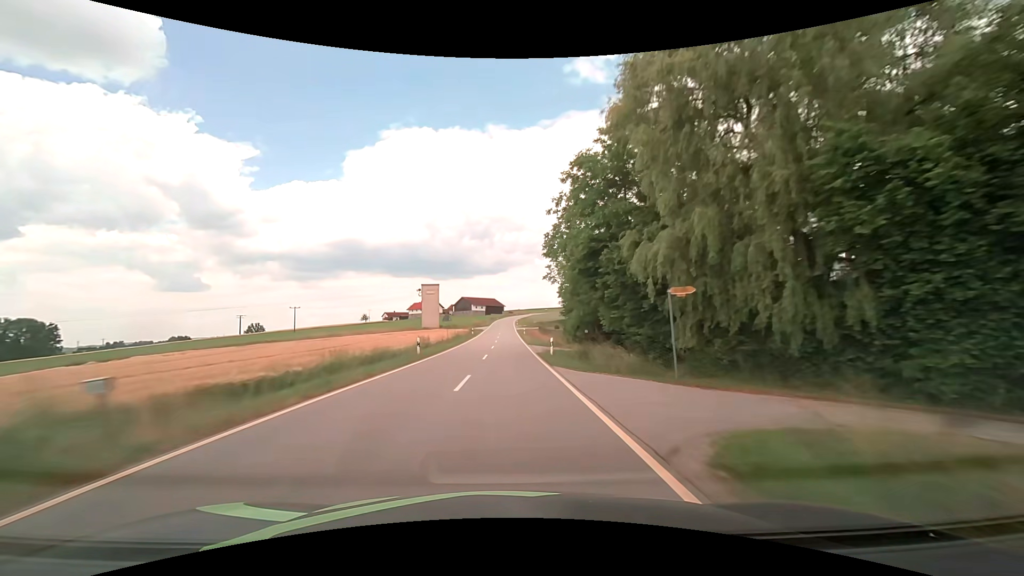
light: Day
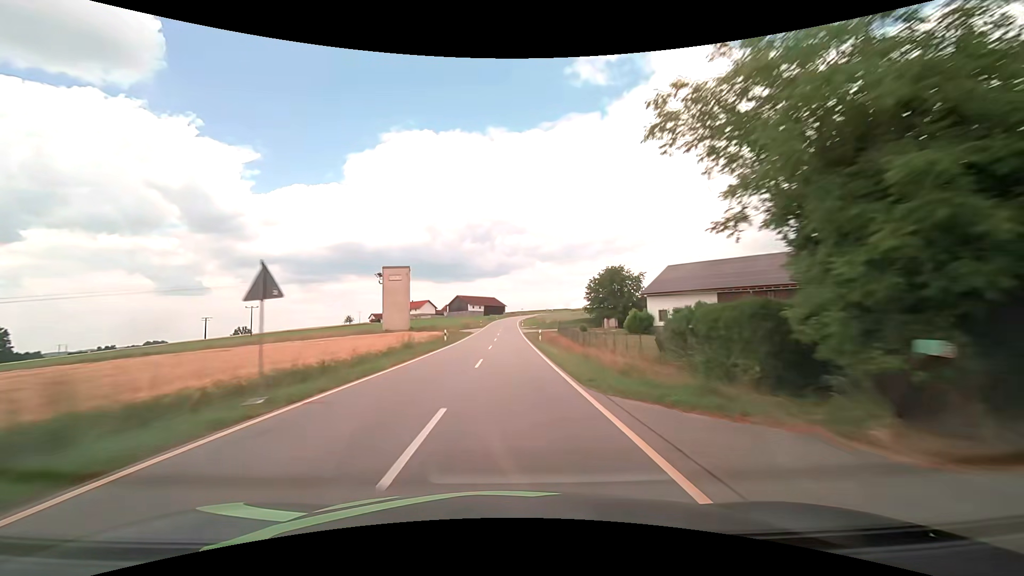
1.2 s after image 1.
(-0.1, +31.1) m; 0°
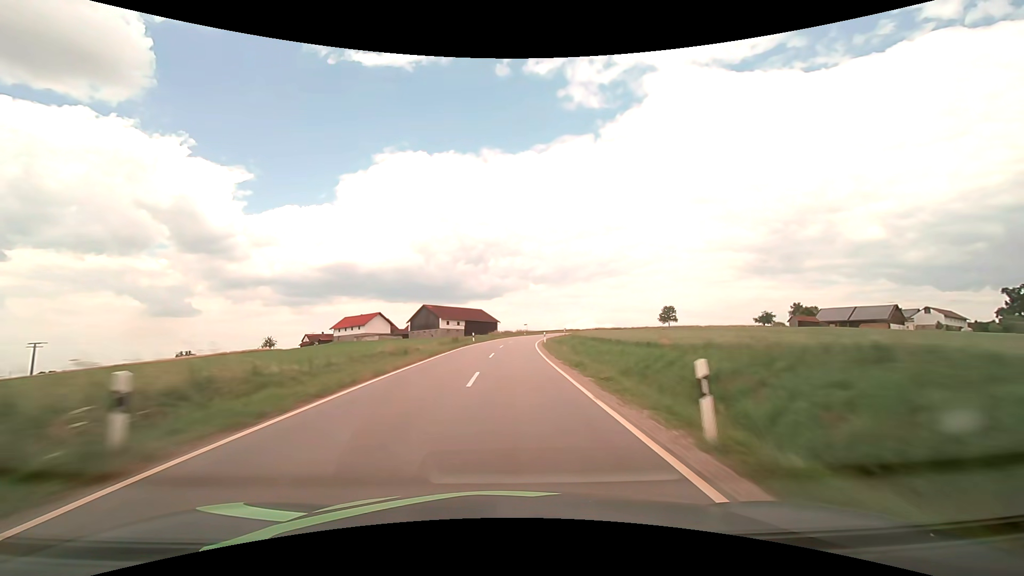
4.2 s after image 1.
(0.0, +77.8) m; +1°
(0, +10) (0, +20) (0, +30) (+1, +40) (+1, +50) (+2, +60) (+4, +70) (+5, +80) (+7, +89) (+10, +99) m
